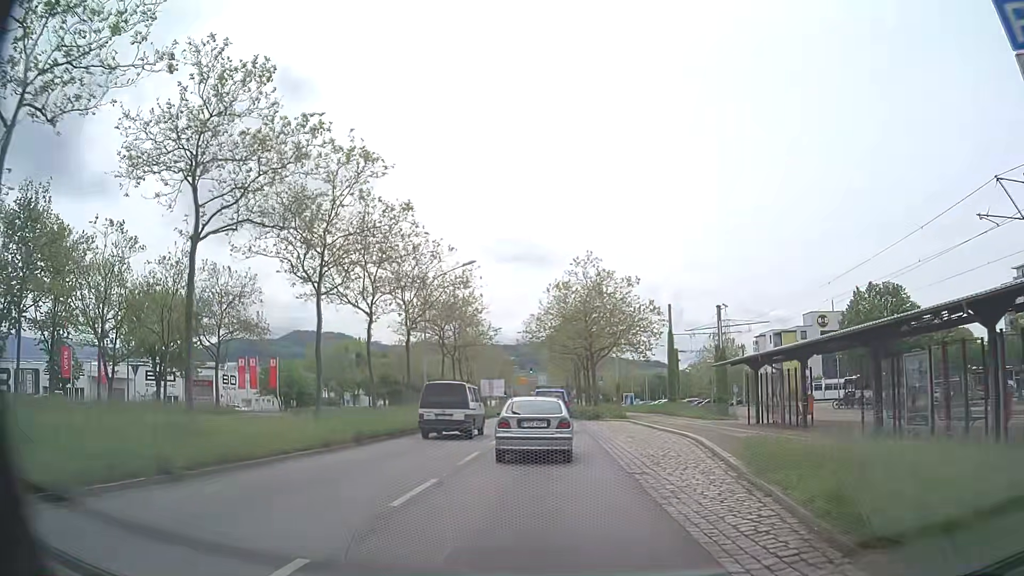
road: primary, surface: asphalt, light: Day
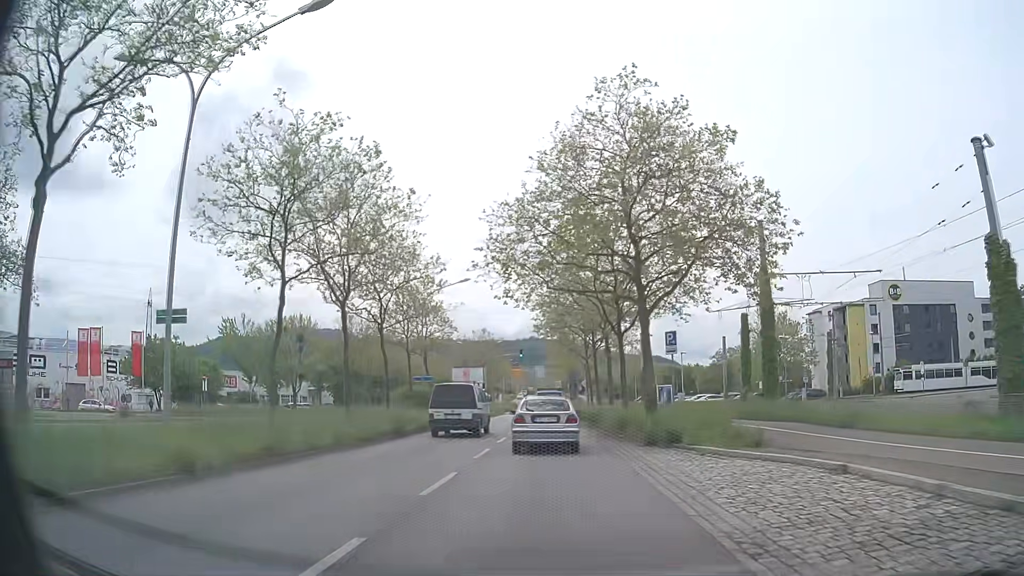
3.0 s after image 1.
(+0.3, +29.1) m; +1°
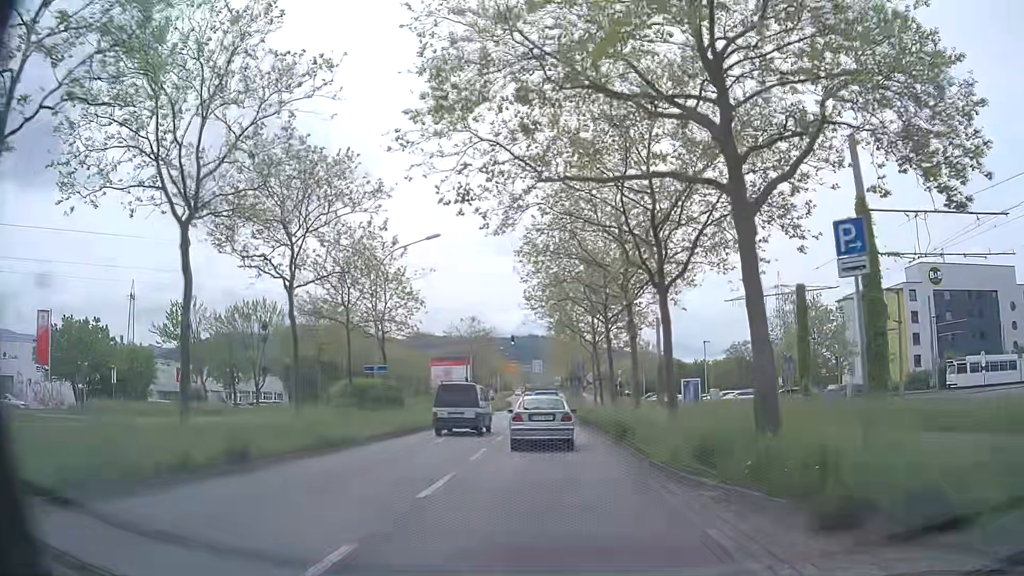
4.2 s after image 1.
(0.0, +12.3) m; 0°
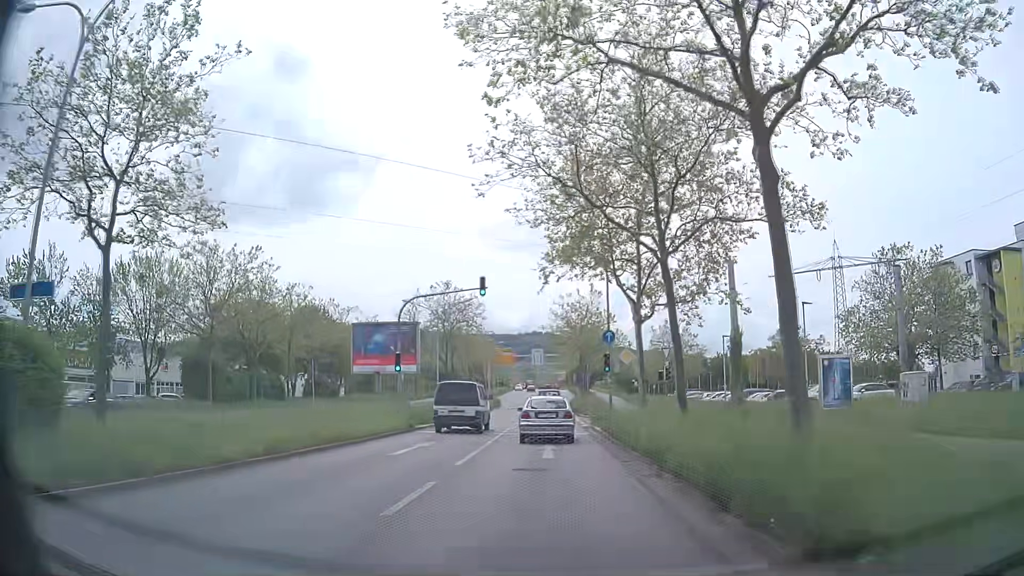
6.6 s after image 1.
(-0.1, +25.4) m; 0°
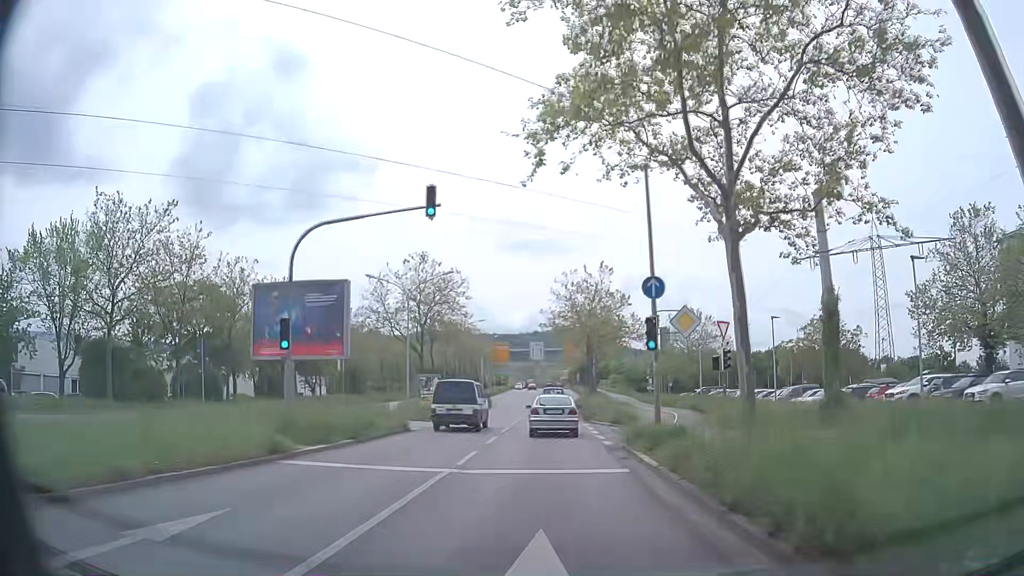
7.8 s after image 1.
(-0.1, +13.1) m; 0°
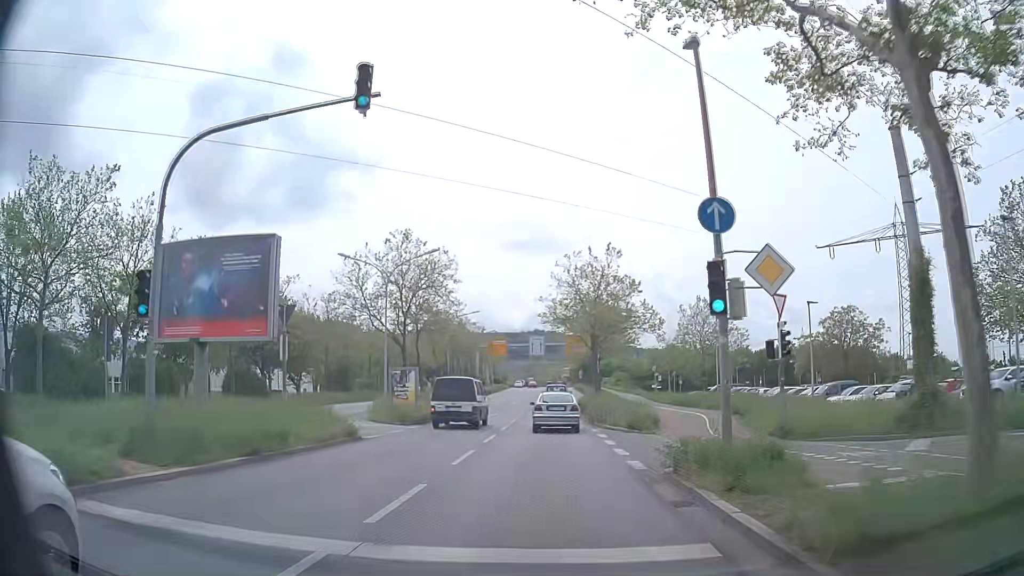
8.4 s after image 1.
(-0.1, +6.7) m; 0°
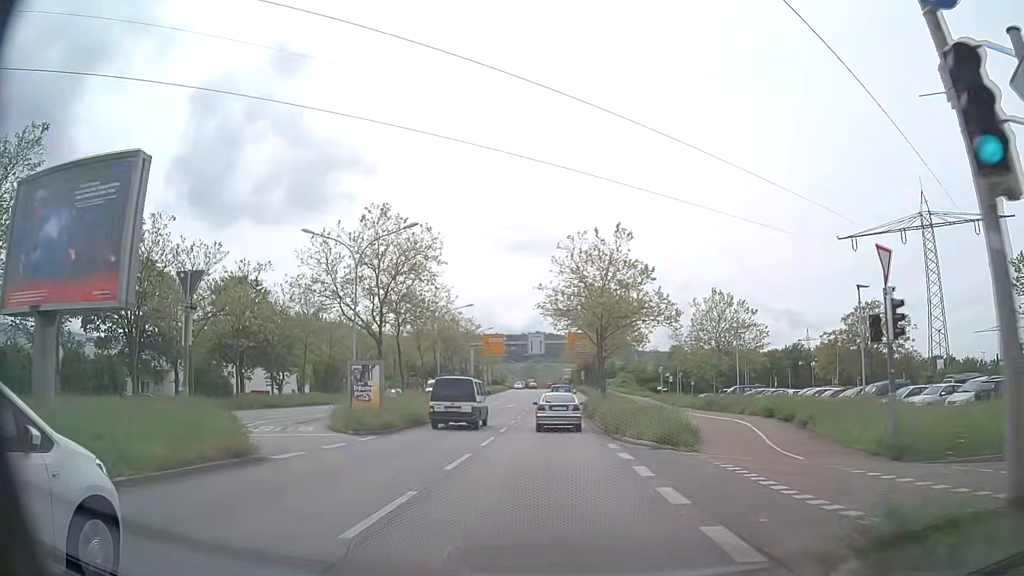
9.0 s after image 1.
(0.0, +6.8) m; -1°
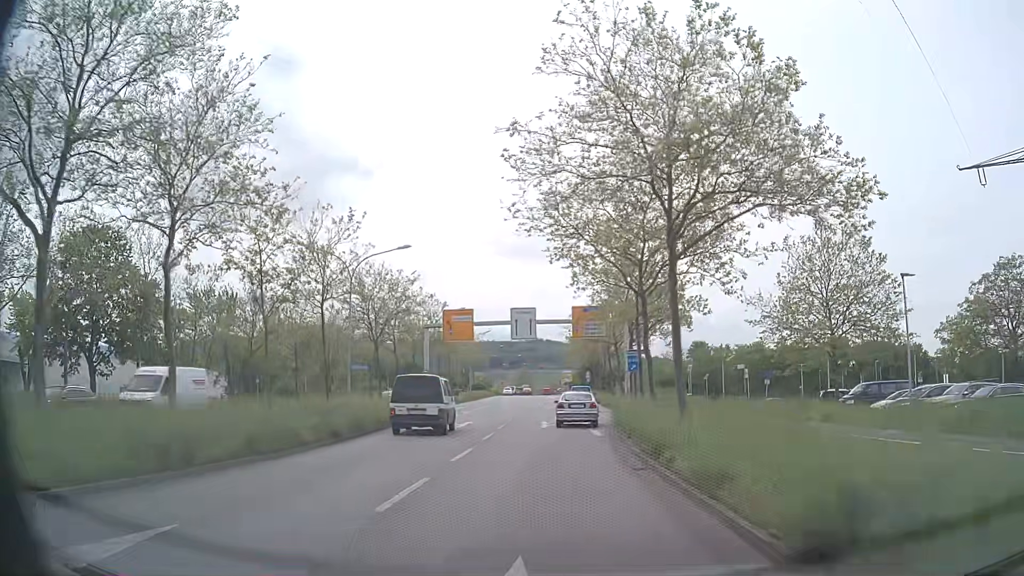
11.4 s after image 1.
(+0.2, +28.7) m; +1°
(0, +10) (0, +20) (+1, +30) (+2, +40) (+2, +50) (+3, +60) (+3, +70) (+3, +80) (+2, +90) (+2, +100) m
